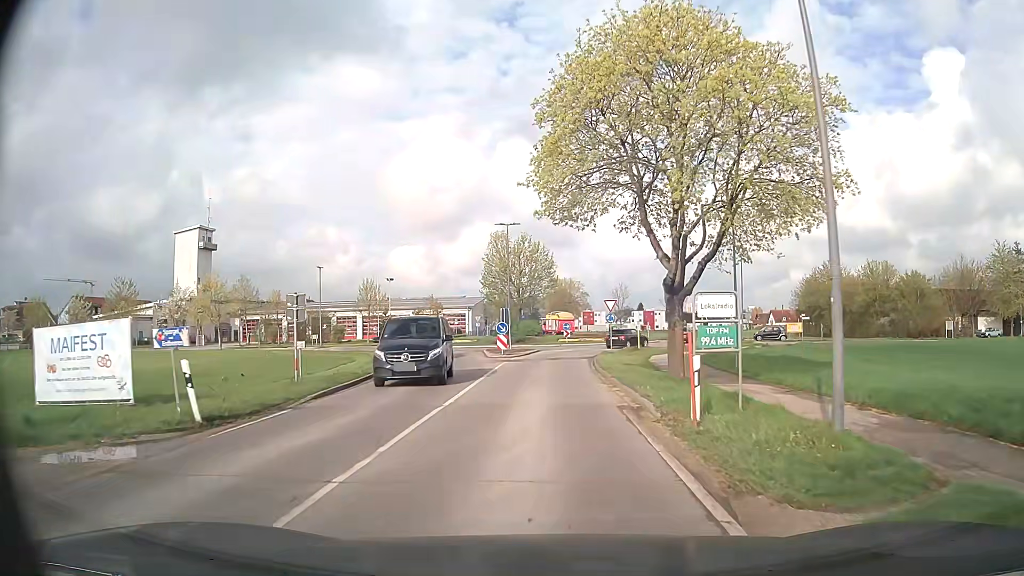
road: secondary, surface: asphalt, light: Day
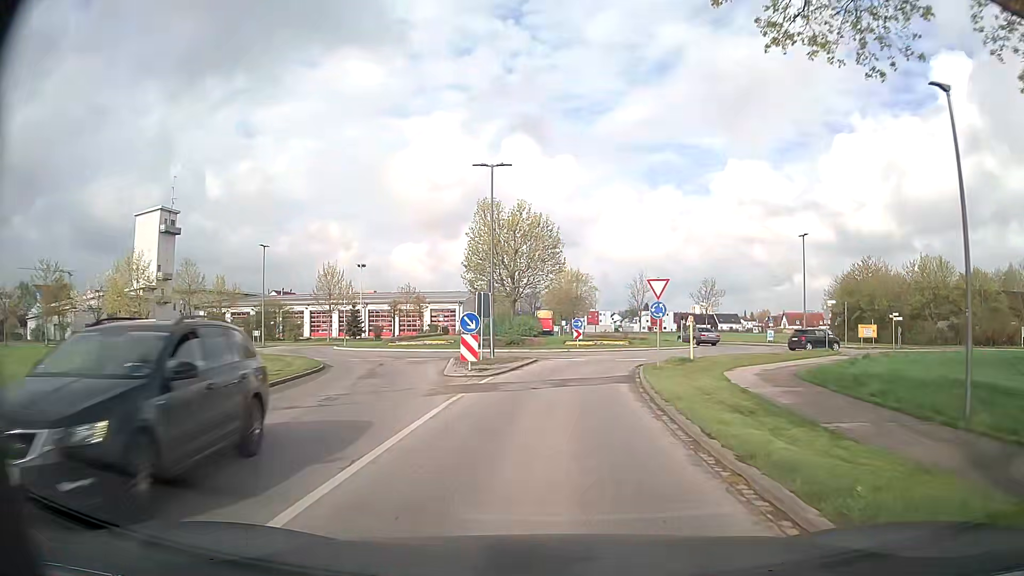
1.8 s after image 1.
(-0.1, +15.7) m; 0°
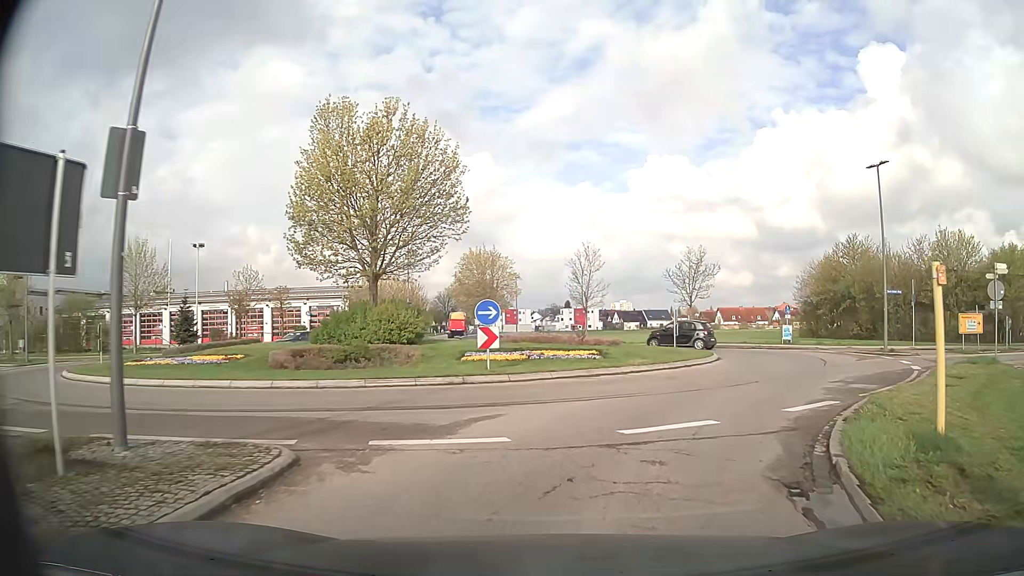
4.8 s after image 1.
(+1.0, +22.2) m; +7°
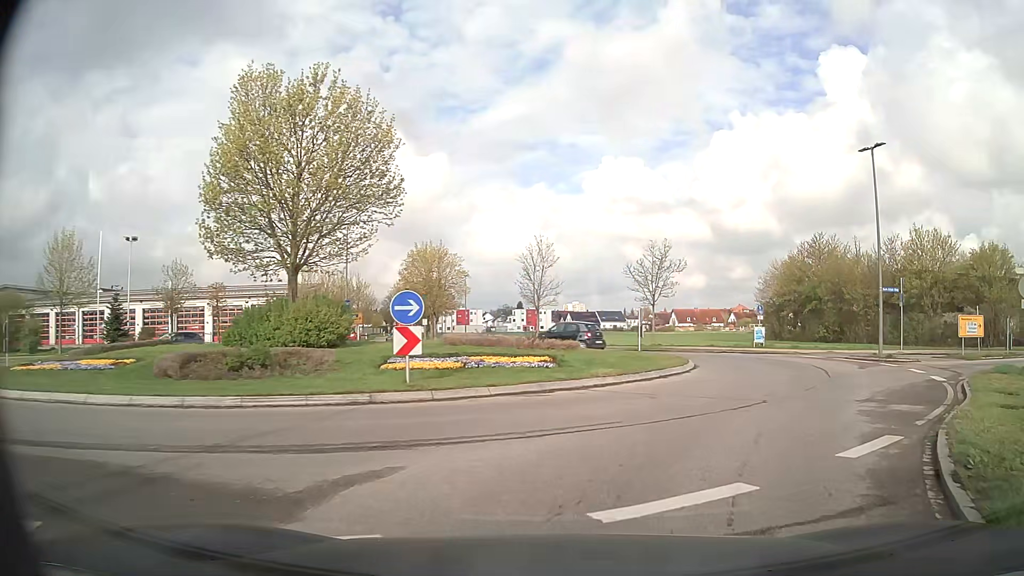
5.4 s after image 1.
(+0.1, +3.8) m; +3°
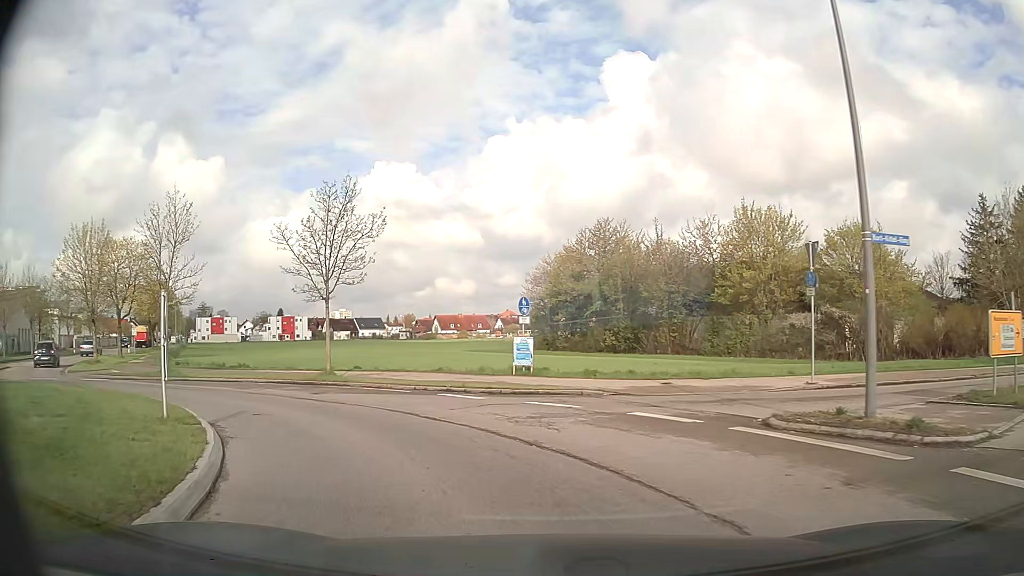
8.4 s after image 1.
(+5.2, +16.7) m; +21°
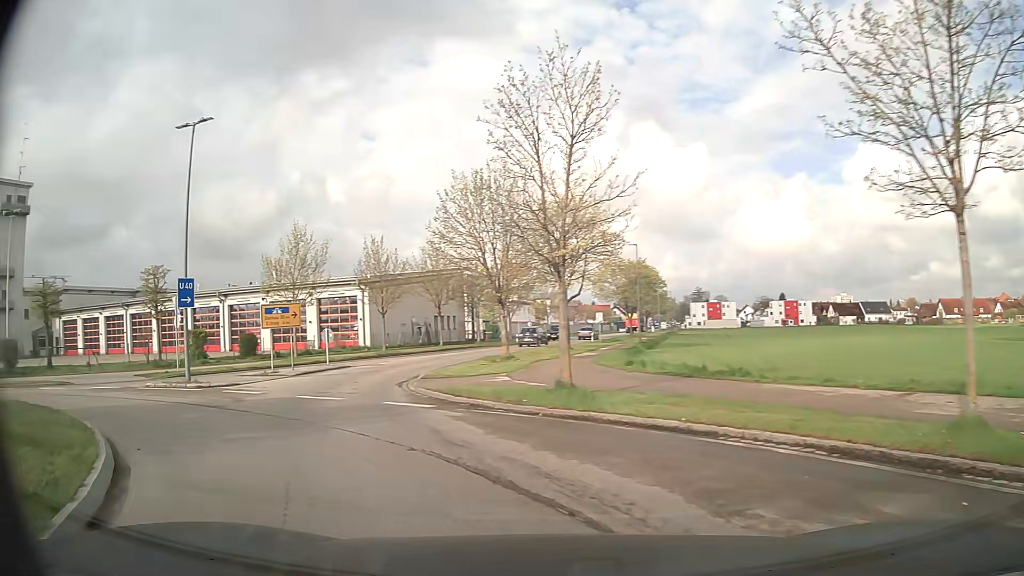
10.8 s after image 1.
(-5.0, +12.9) m; -44°
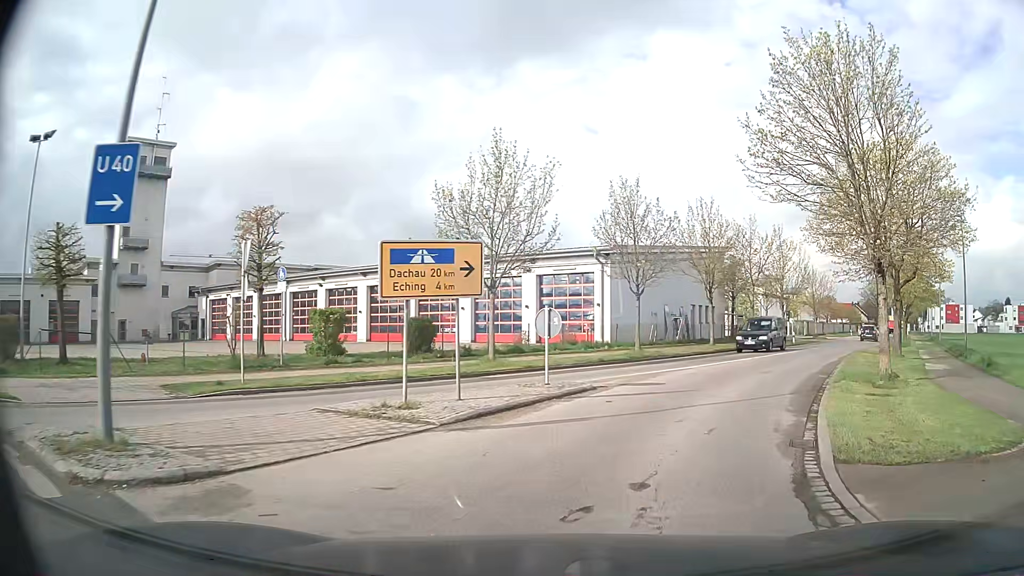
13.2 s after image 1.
(-4.2, +14.5) m; -19°
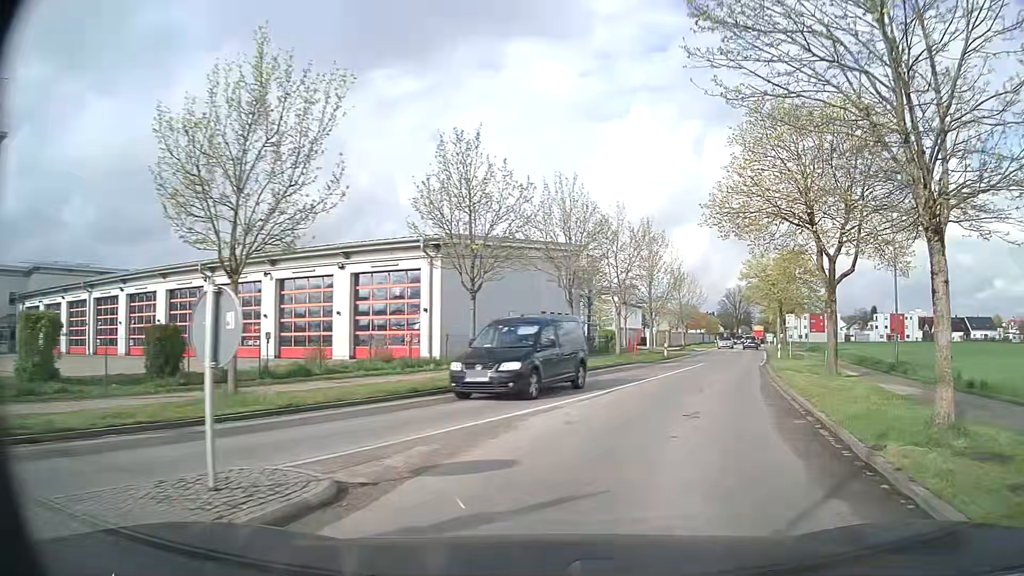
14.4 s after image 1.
(+1.0, +8.5) m; +12°
(+2, +10) (+5, +19) (+8, +29) (+11, +38) (+15, +48) (+18, +57) (+21, +66) (+25, +76) (+28, +85) (+31, +95) m
